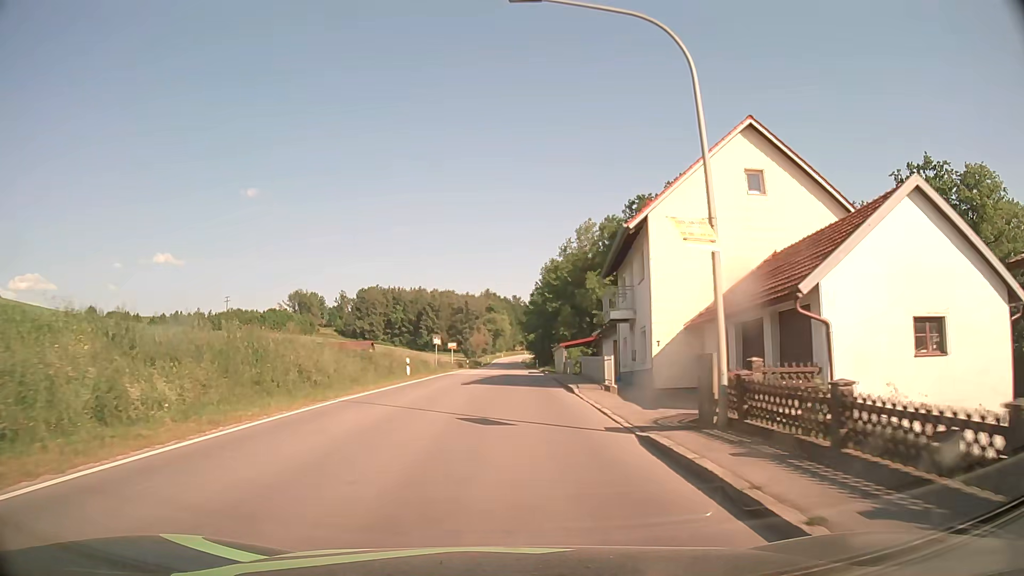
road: secondary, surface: asphalt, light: Day
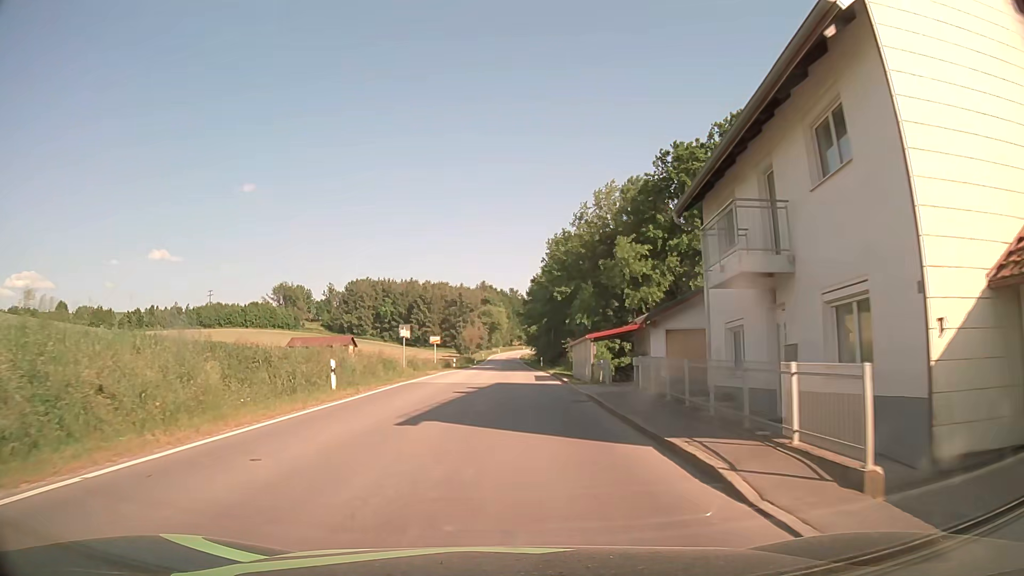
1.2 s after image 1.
(0.0, +15.4) m; 0°
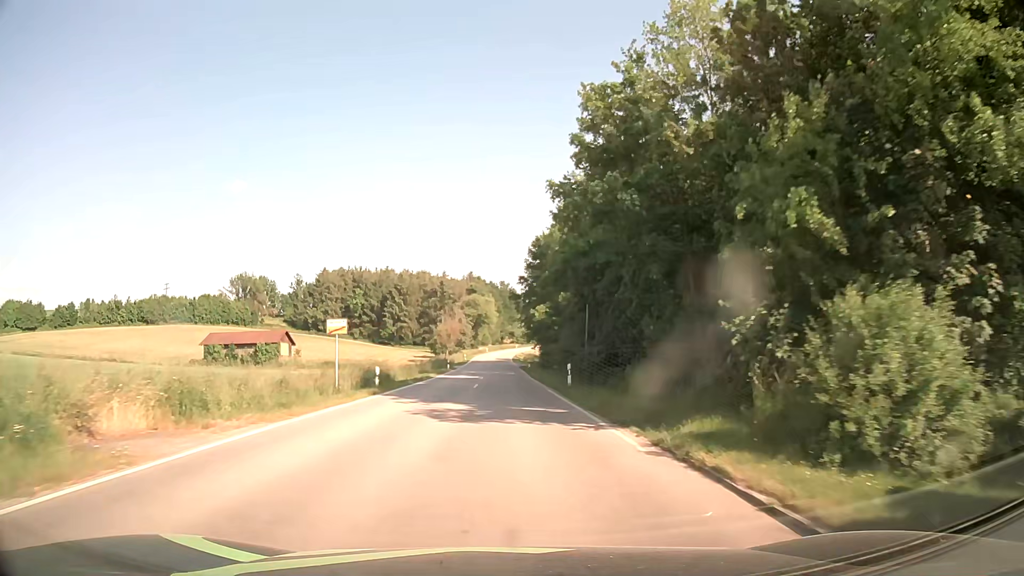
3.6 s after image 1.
(+0.4, +33.3) m; +1°
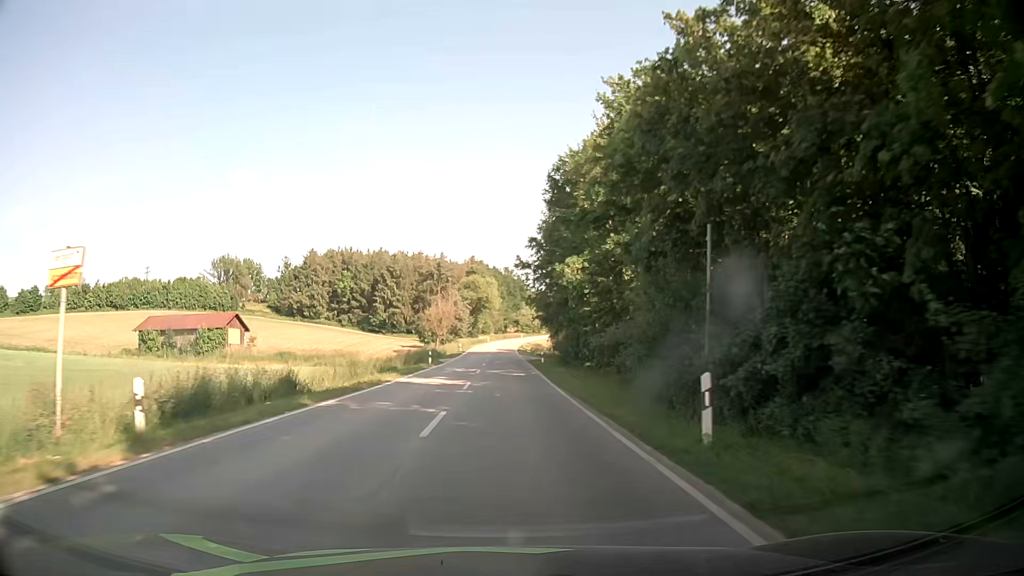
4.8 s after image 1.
(-0.1, +18.9) m; 0°
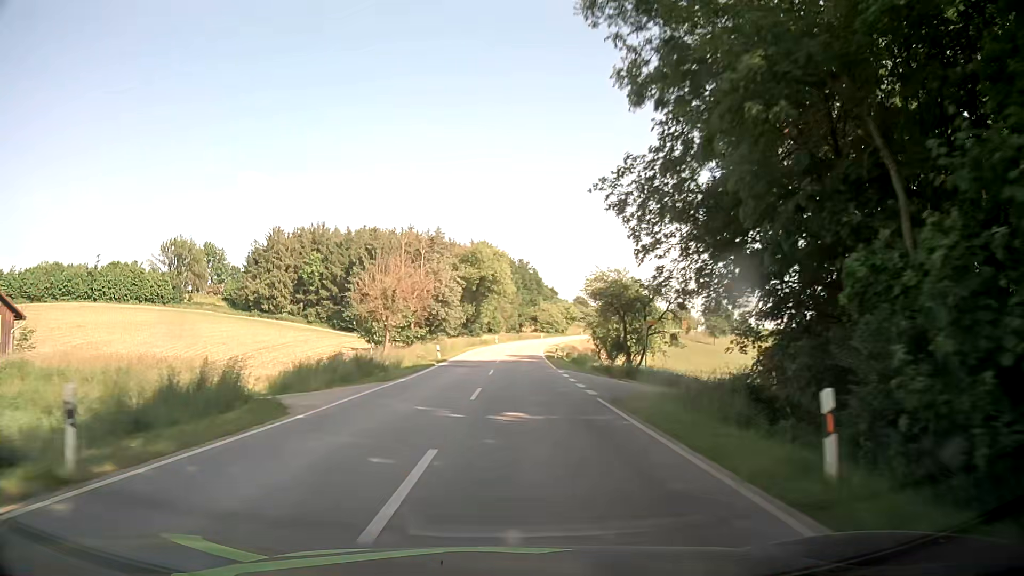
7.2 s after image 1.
(-0.5, +42.1) m; -1°
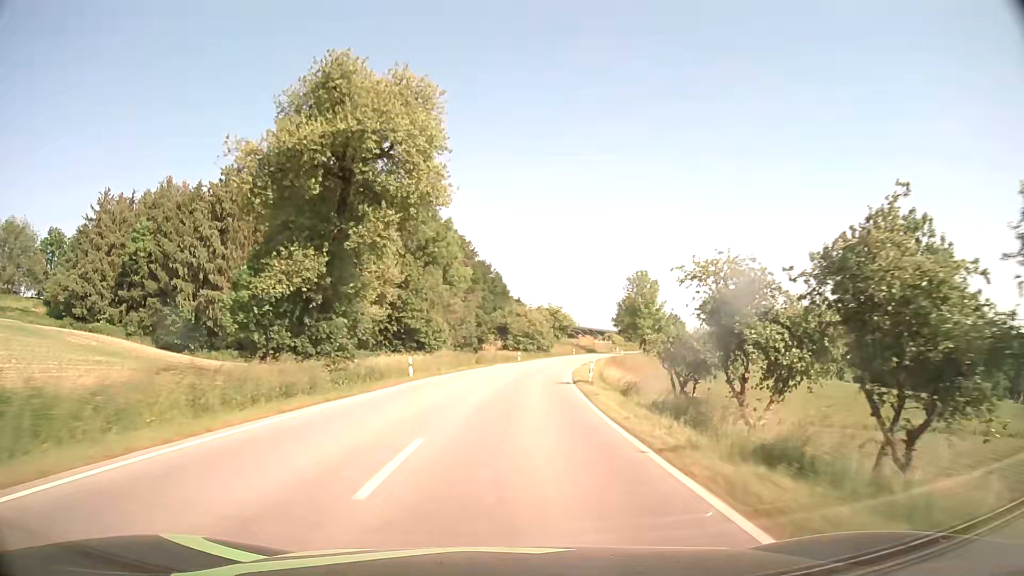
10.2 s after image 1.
(+1.2, +59.0) m; +3°
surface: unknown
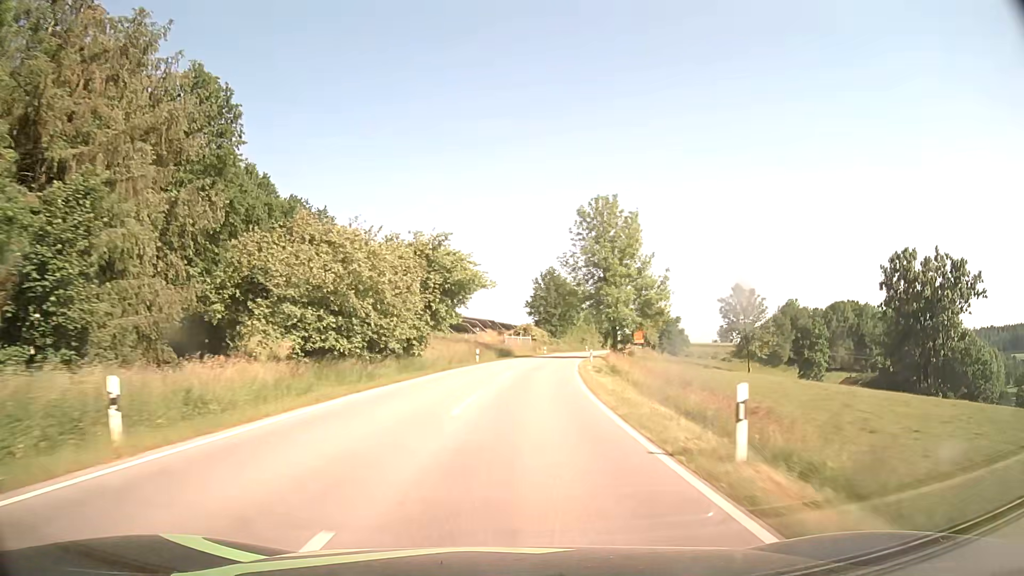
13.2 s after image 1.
(+5.3, +64.6) m; +9°
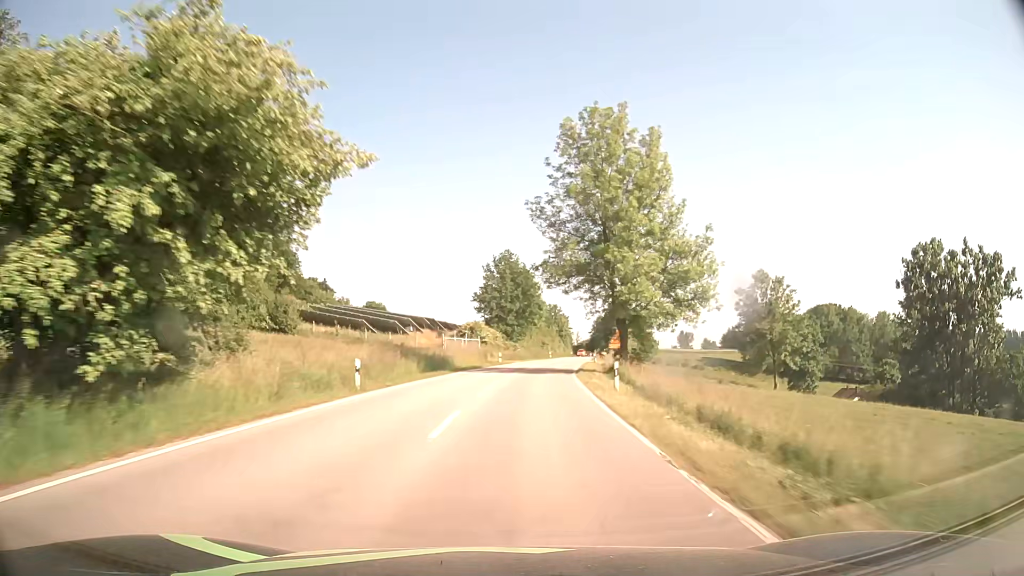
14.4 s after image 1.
(+1.1, +27.2) m; +4°
(0, +10) (+1, +20) (+1, +30) (+2, +40) (+3, +50) (+5, +60) (+6, +70) (+8, +79) (+10, +89) (+12, +99) m
